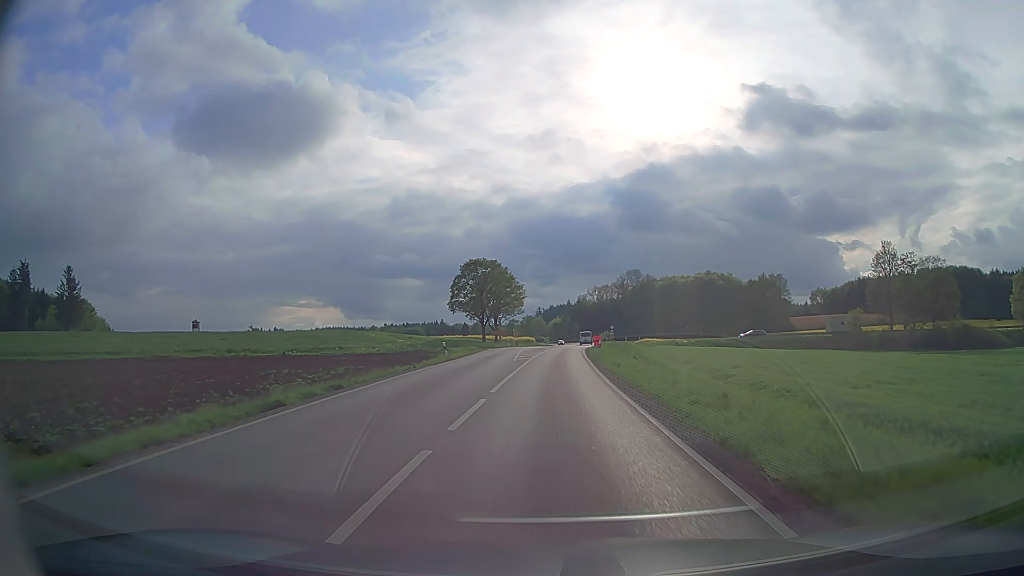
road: secondary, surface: asphalt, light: Day
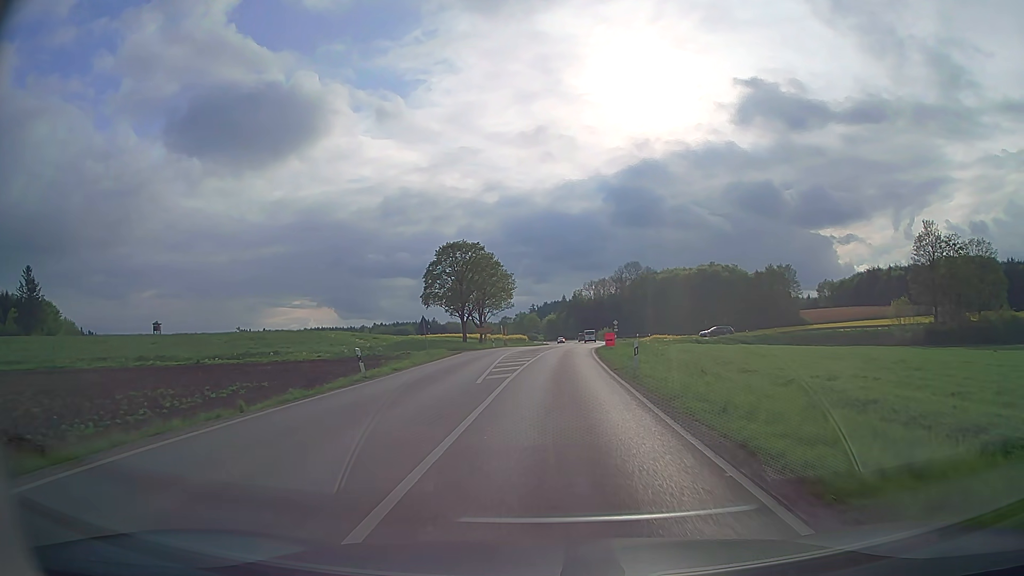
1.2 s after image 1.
(+0.1, +16.6) m; +1°
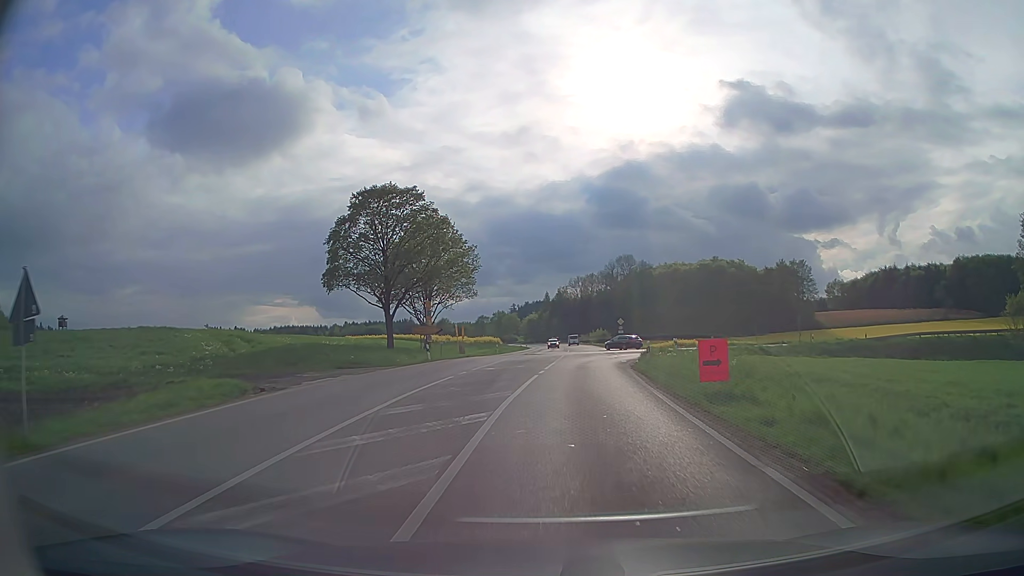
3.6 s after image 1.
(+0.2, +30.4) m; +1°
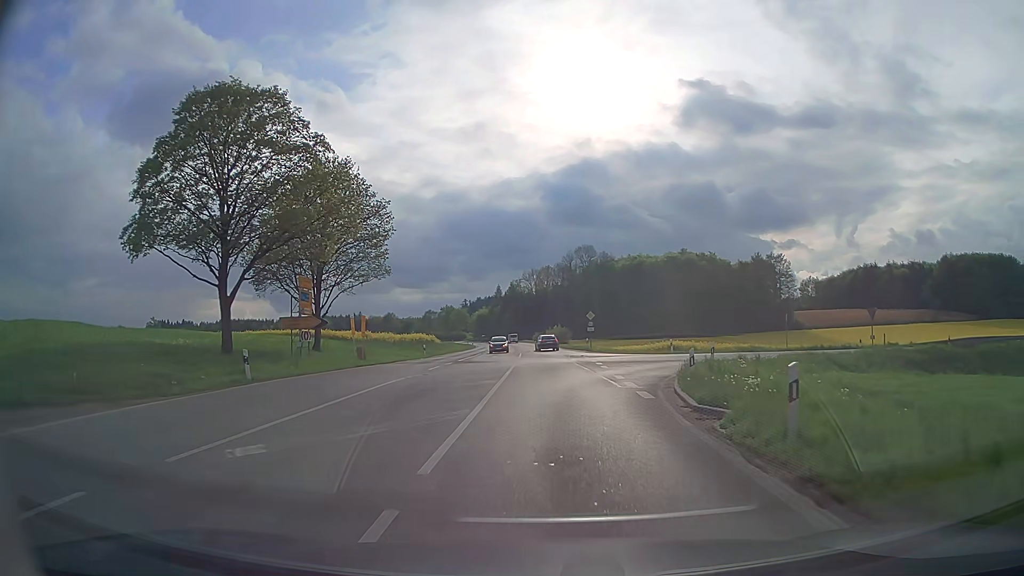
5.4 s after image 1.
(+0.7, +19.9) m; +4°
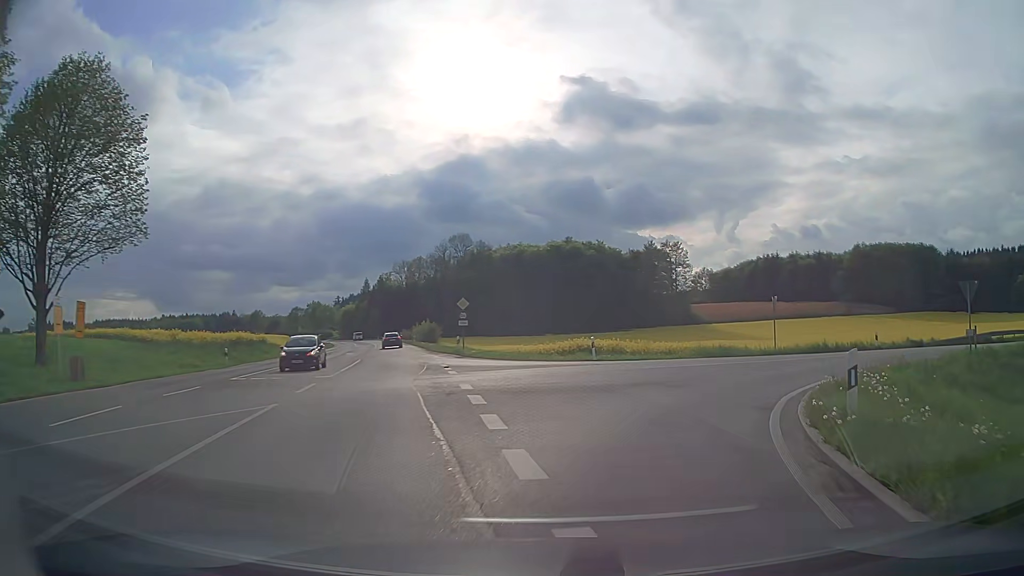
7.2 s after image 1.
(+1.1, +17.9) m; +10°
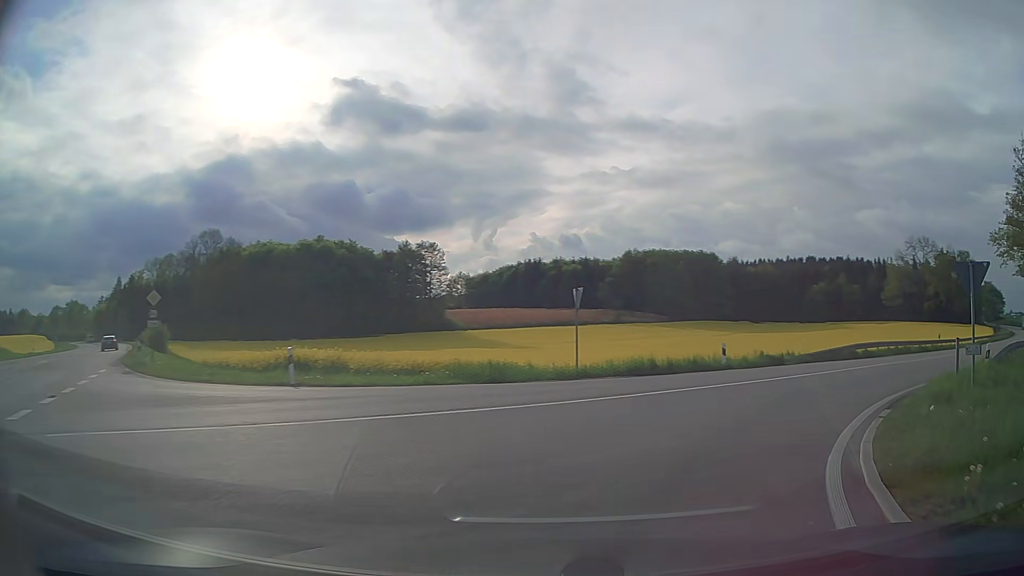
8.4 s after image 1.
(+1.8, +10.7) m; +21°
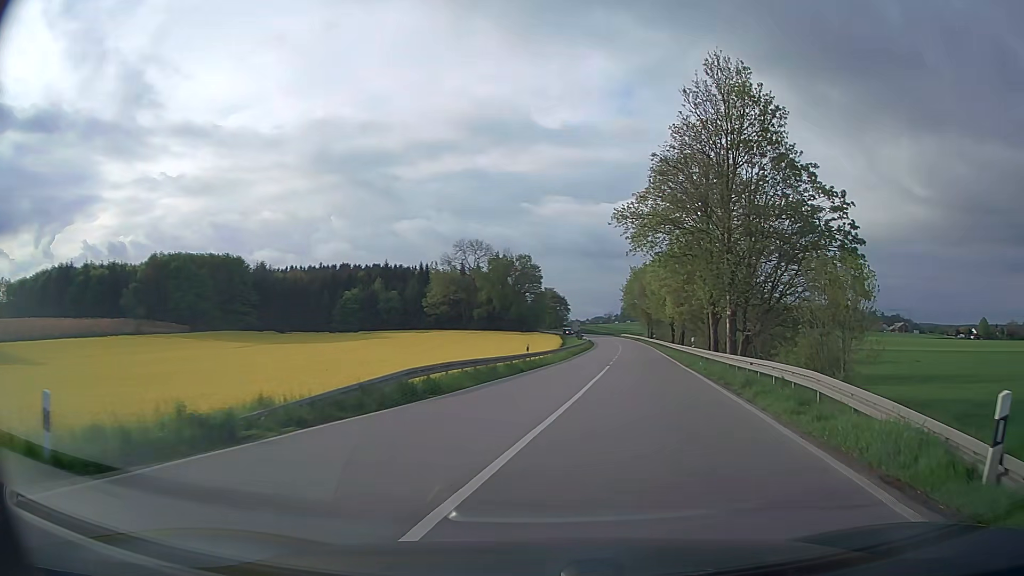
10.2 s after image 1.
(+5.7, +15.2) m; +40°
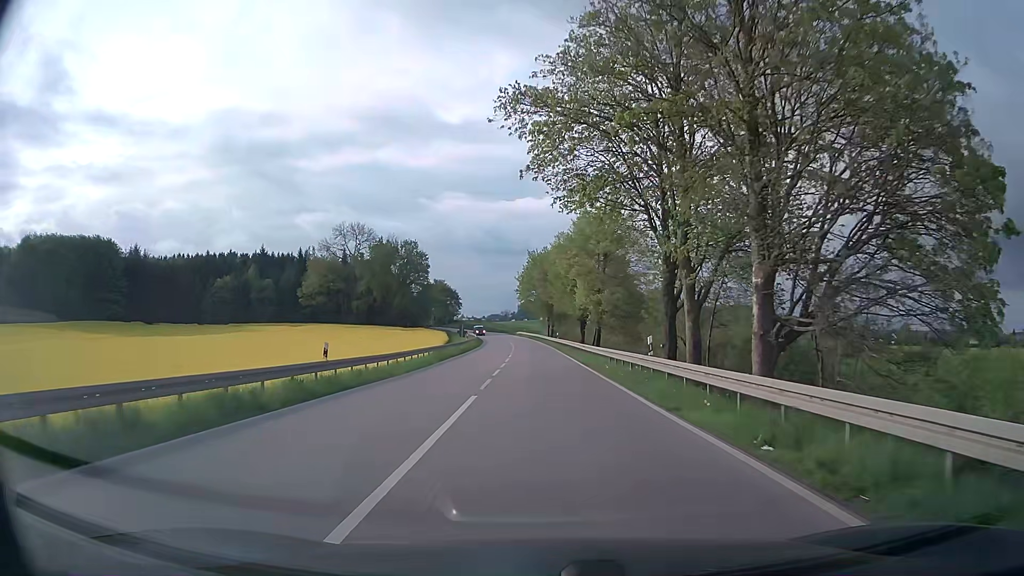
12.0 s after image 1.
(+2.4, +19.4) m; +9°
(0, +10) (0, +20) (0, +30) (0, +40) (-1, +50) (-1, +60) (-1, +70) (-2, +80) (-2, +90) (-3, +100) m
